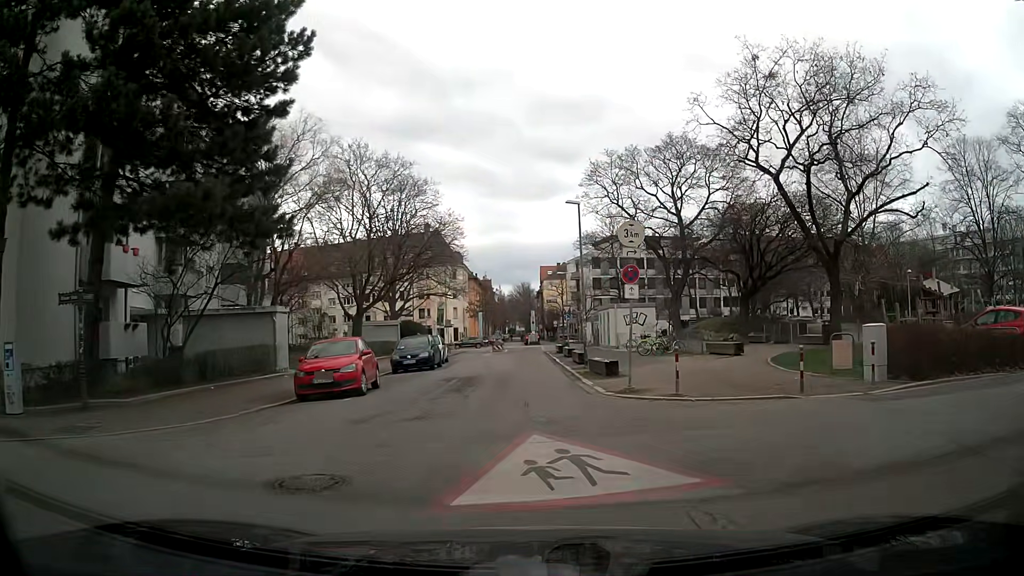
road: residential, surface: asphalt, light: Day
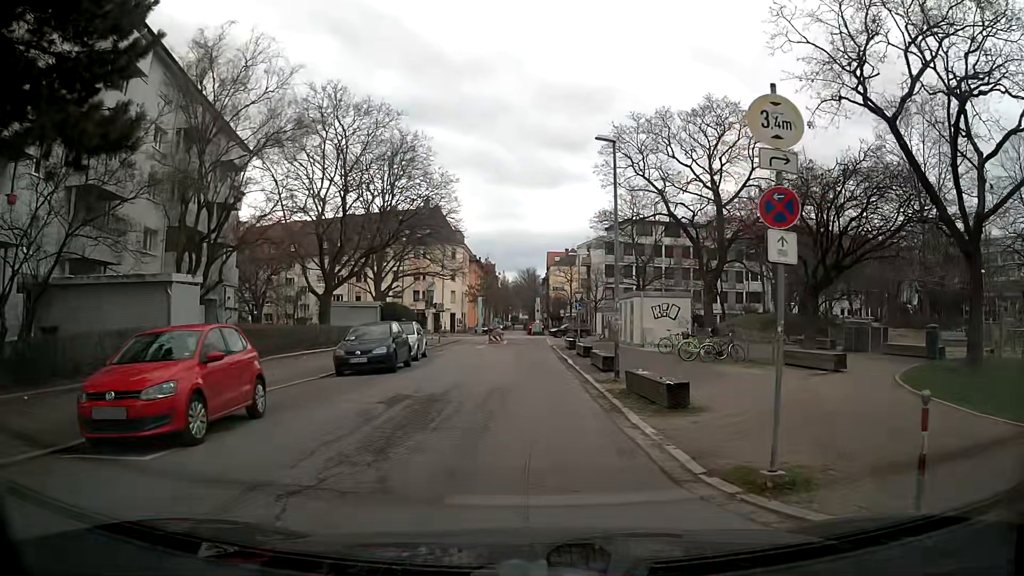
(-0.1, +8.6) m; -1°
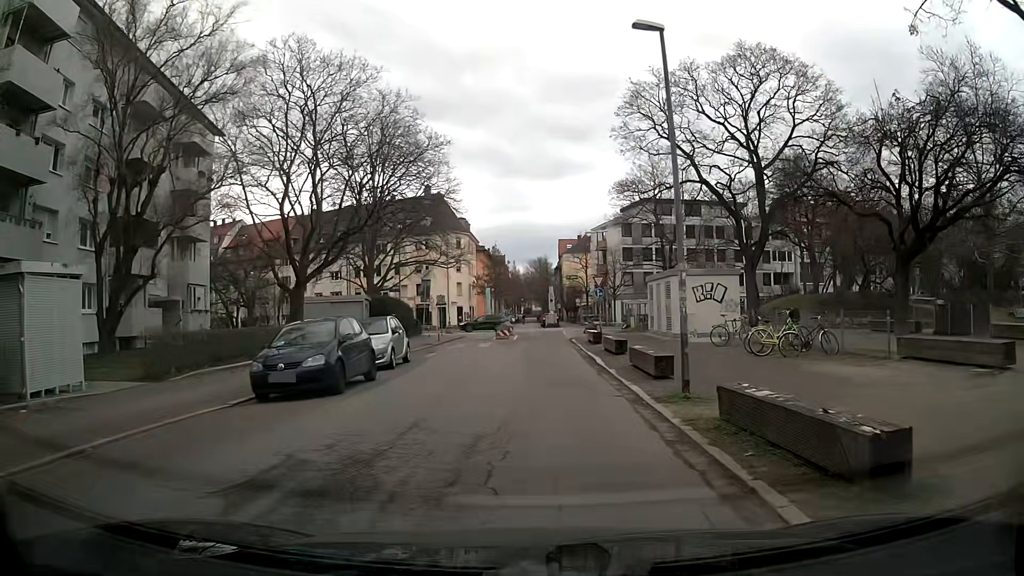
(0.0, +6.8) m; 0°
